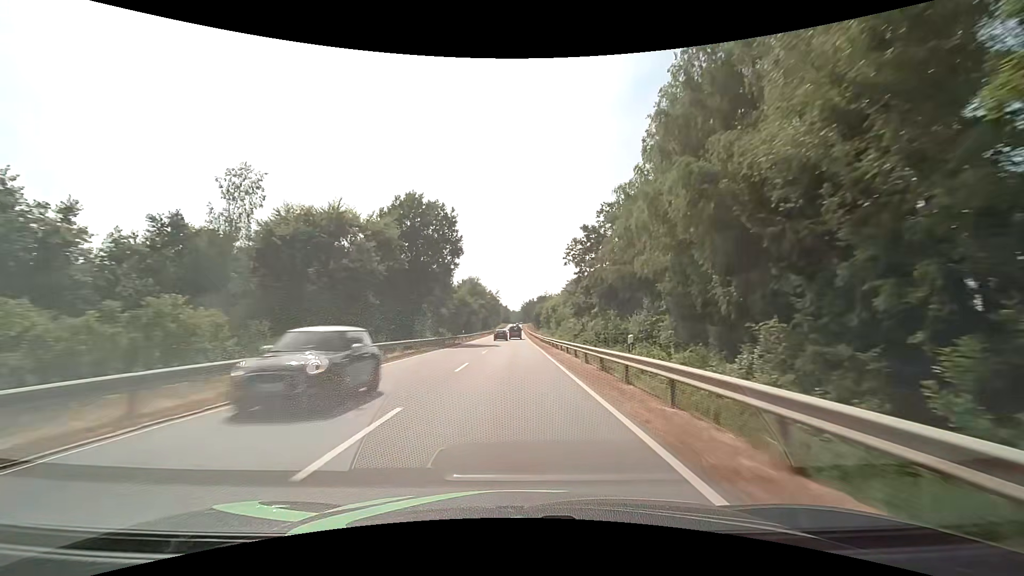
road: secondary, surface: asphalt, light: Day
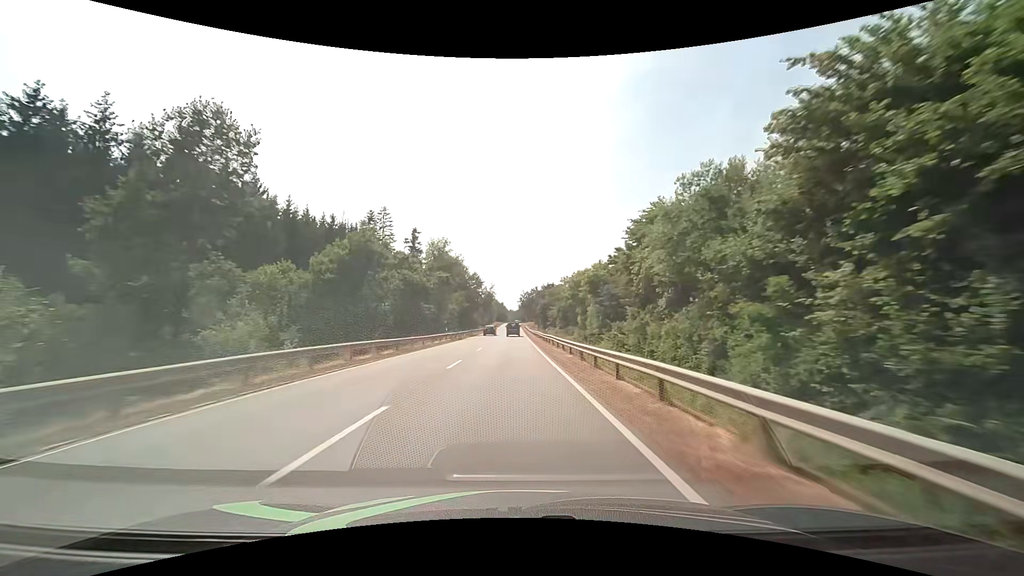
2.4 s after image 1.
(+0.3, +60.2) m; 0°
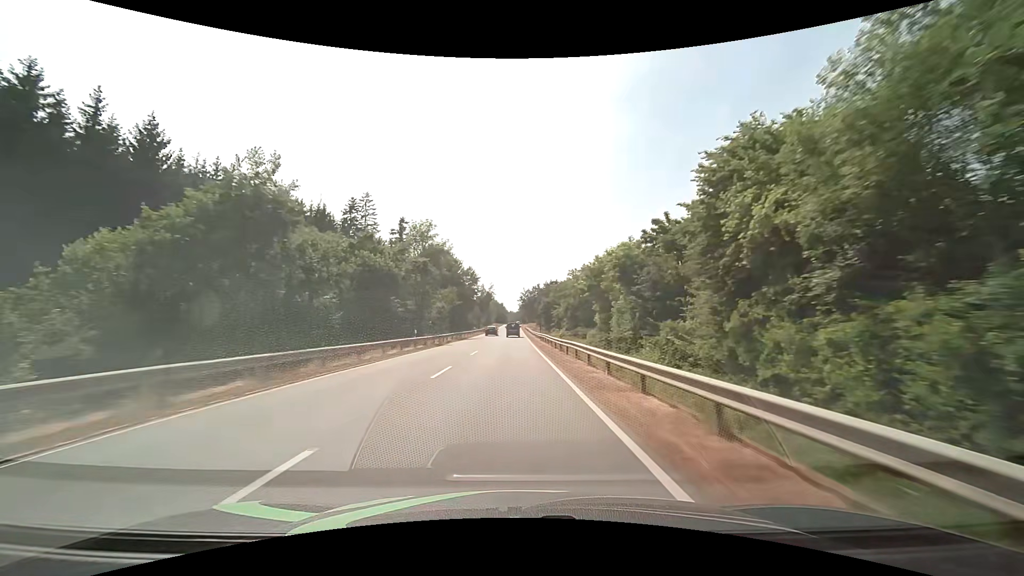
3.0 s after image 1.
(0.0, +14.9) m; 0°
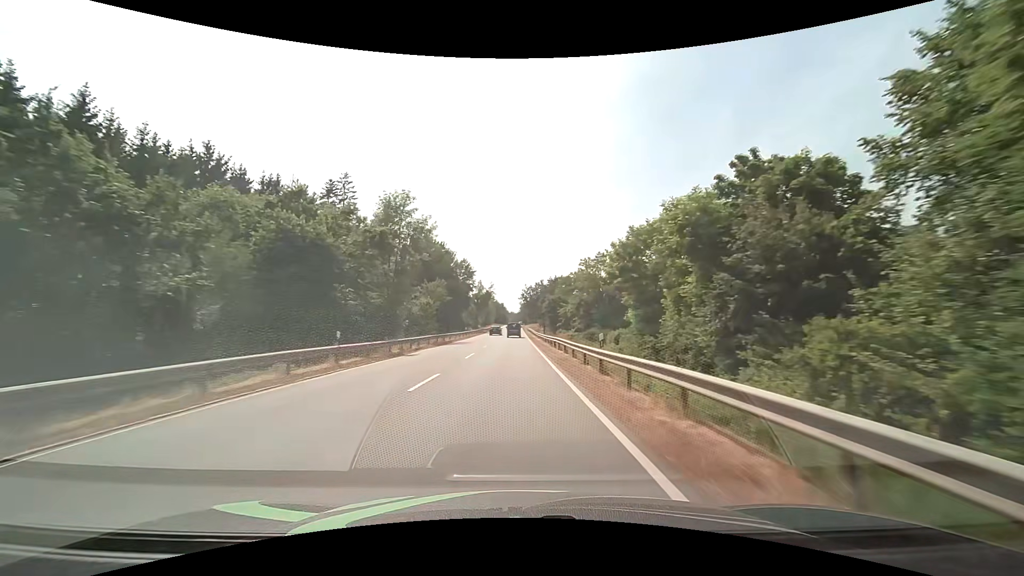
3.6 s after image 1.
(0.0, +14.8) m; 0°
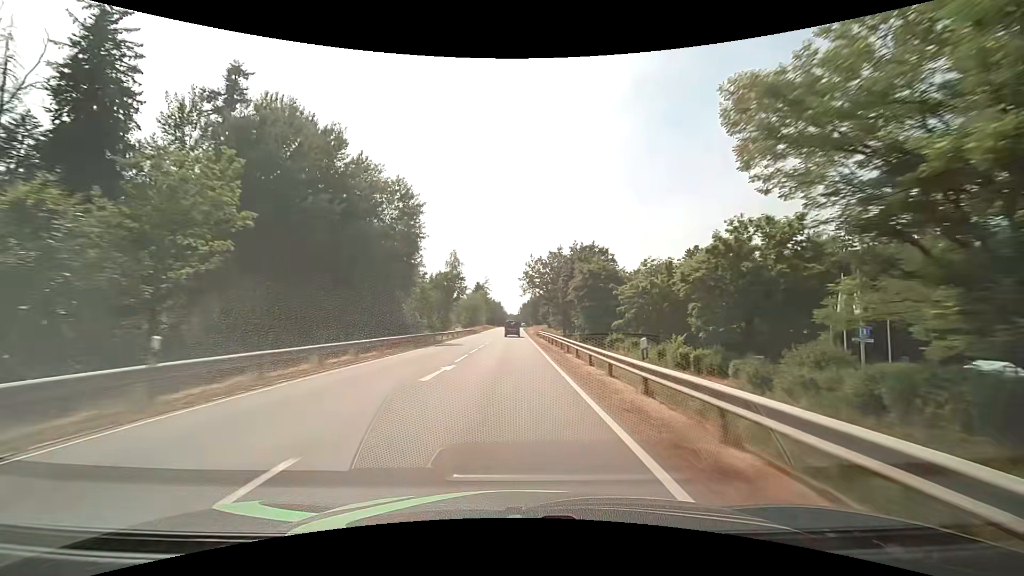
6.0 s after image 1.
(-0.1, +57.6) m; 0°
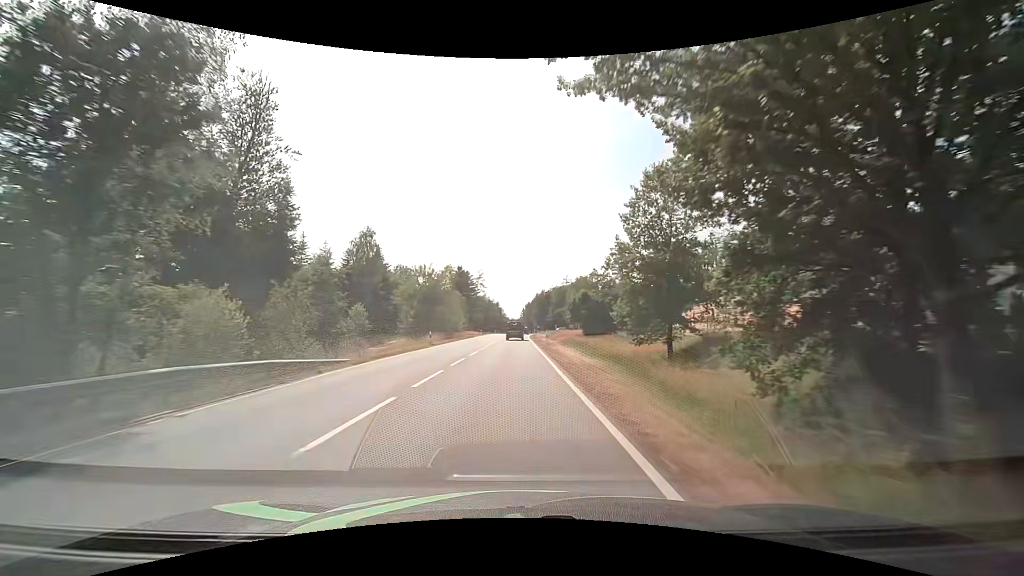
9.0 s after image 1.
(+0.6, +67.4) m; 0°
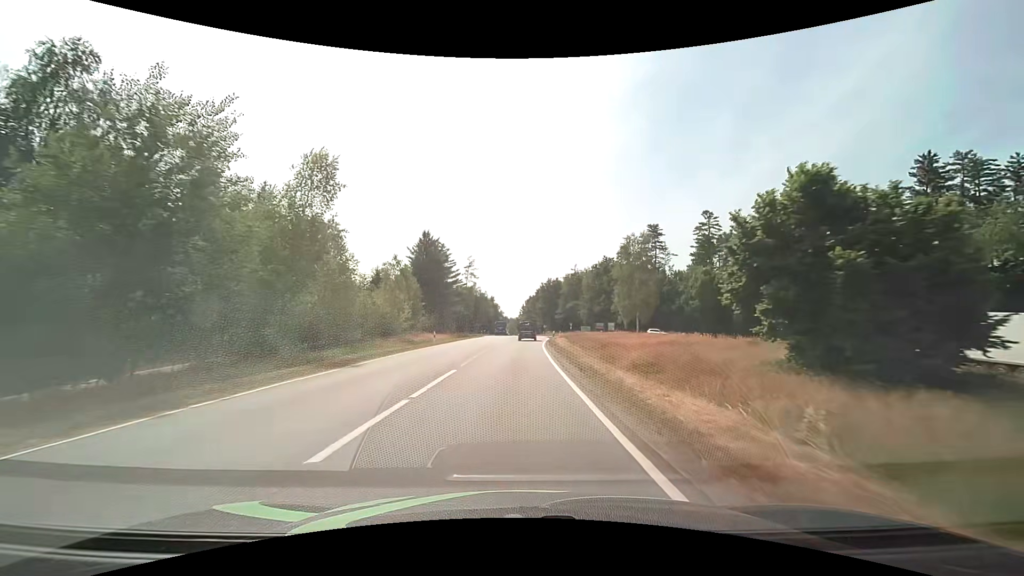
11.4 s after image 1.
(-0.1, +47.8) m; 0°
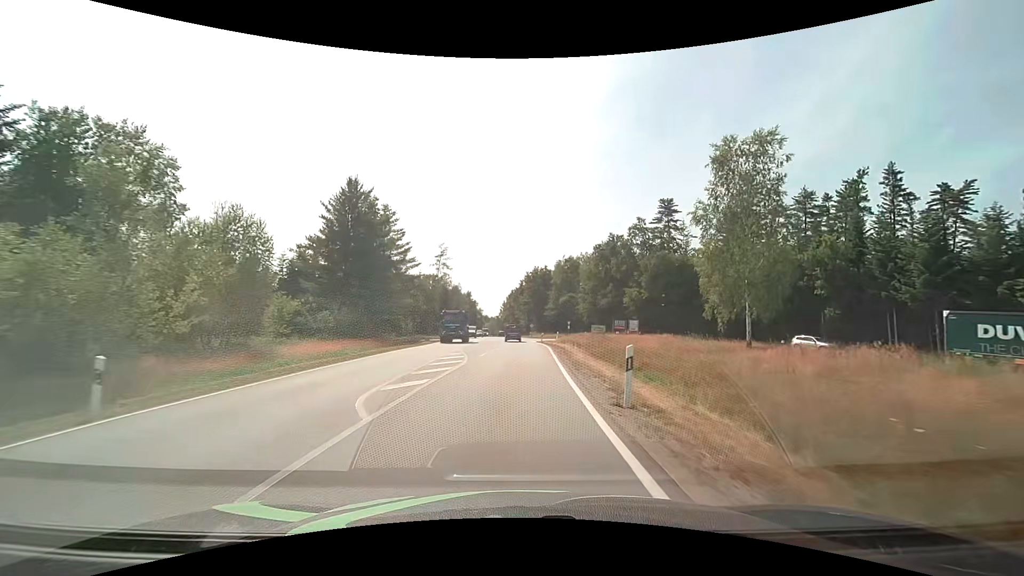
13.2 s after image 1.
(+0.5, +30.0) m; +2°
(0, +10) (0, +20) (+1, +30) (+1, +40) (+1, +50) (+1, +60) (+6, +68) (+15, +70) (+24, +65) (+29, +56) m
